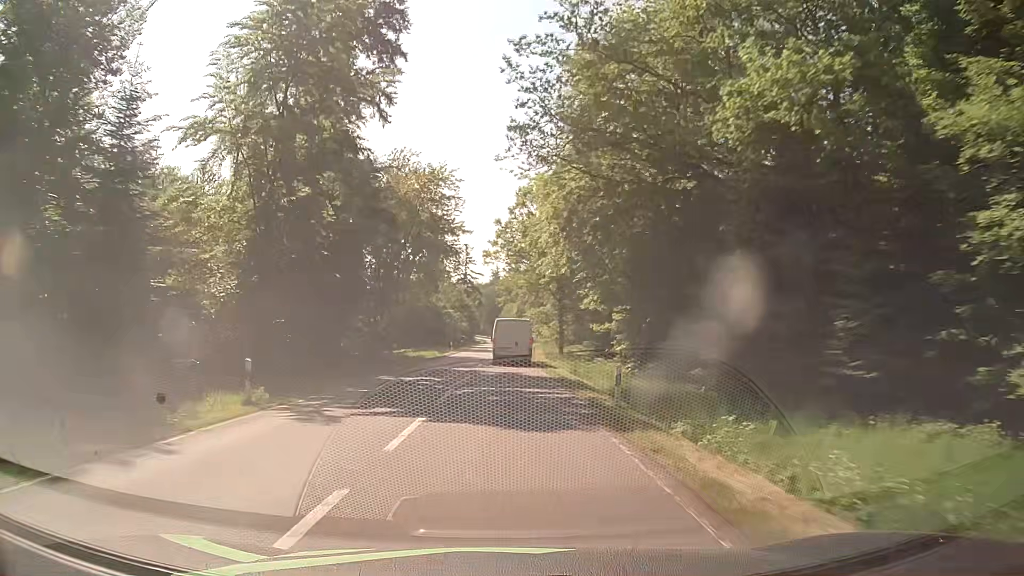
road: secondary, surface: asphalt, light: Day
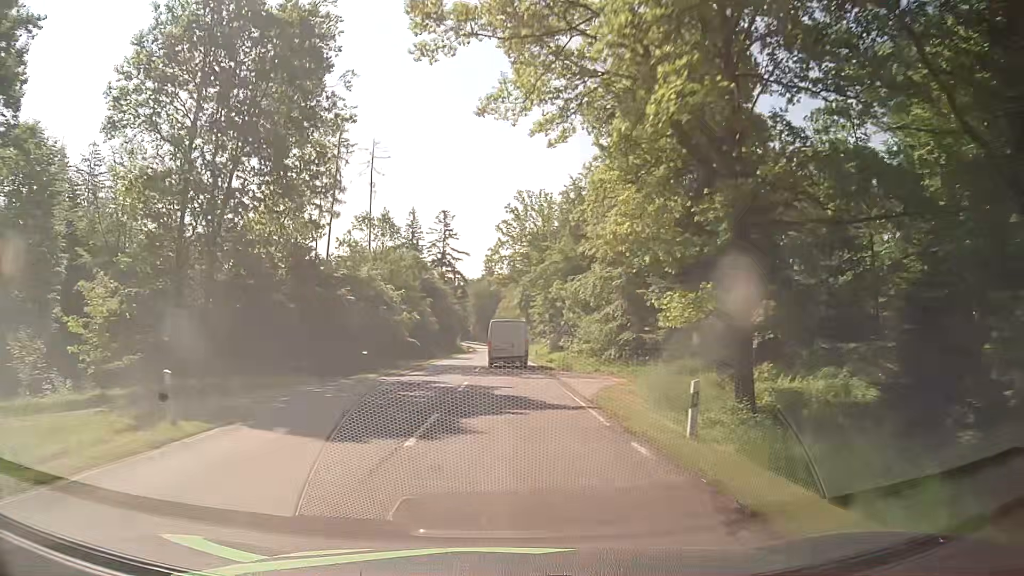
(+0.2, +56.3) m; 0°
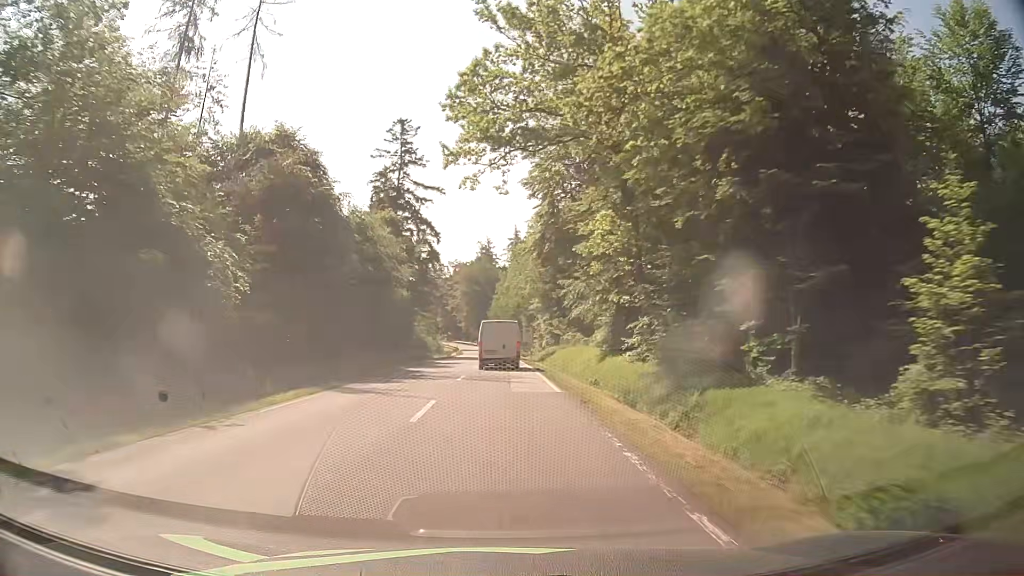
(+0.6, +55.2) m; +1°
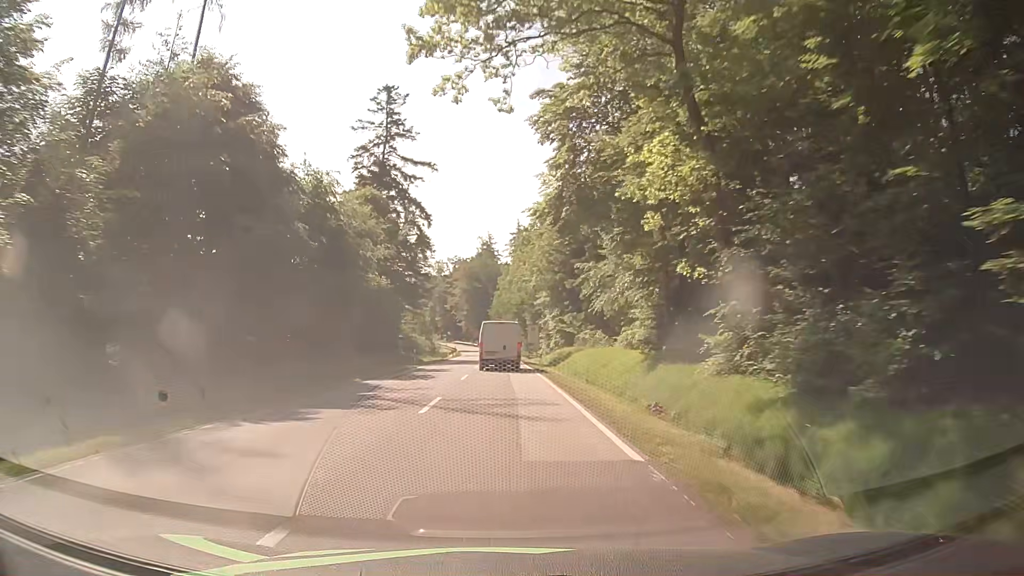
(-0.1, +10.9) m; 0°
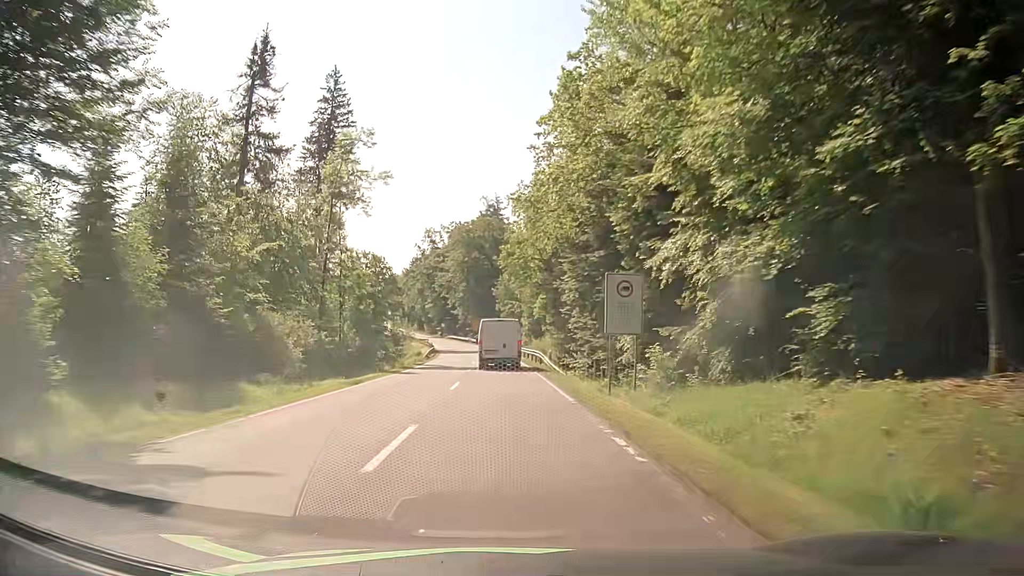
(-0.5, +54.0) m; -1°
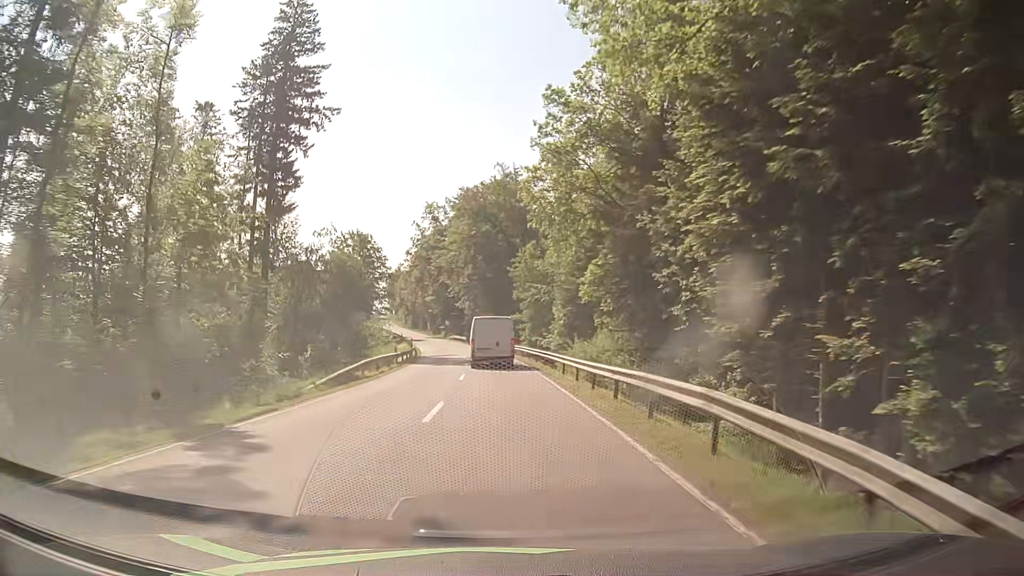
(-0.4, +31.9) m; -2°
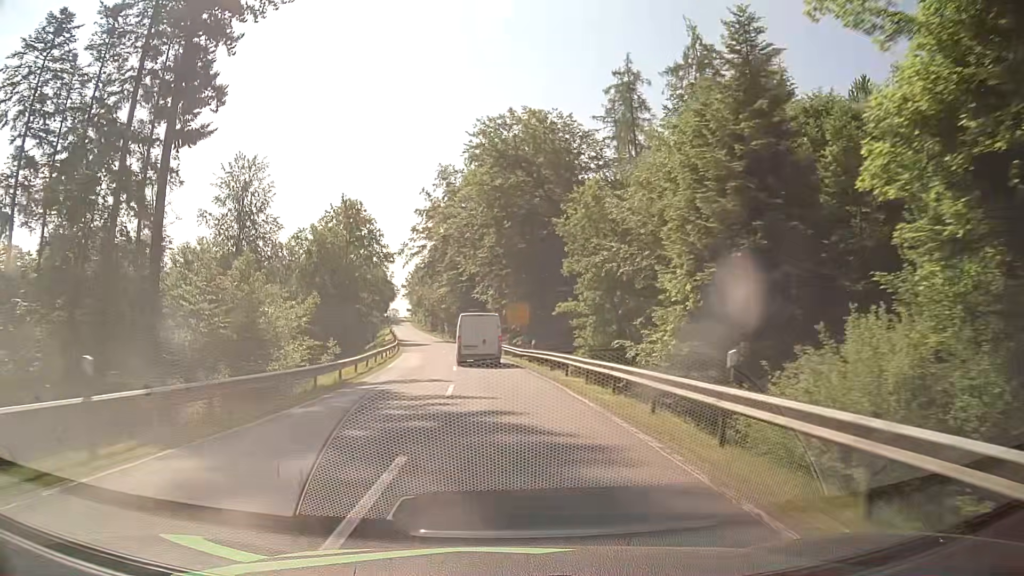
(-0.6, +31.4) m; -2°
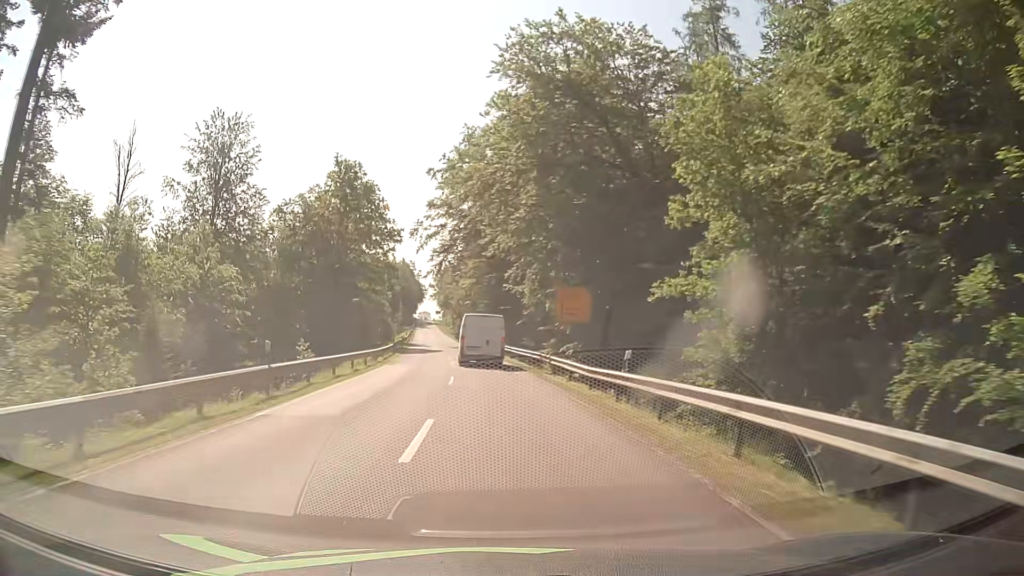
(-0.8, +20.5) m; -4°
(0, +10) (0, +20) (-1, +30) (-2, +40) (-3, +50) (-4, +60) (-5, +70) (-6, +80) (-7, +90) (-9, +100) m
